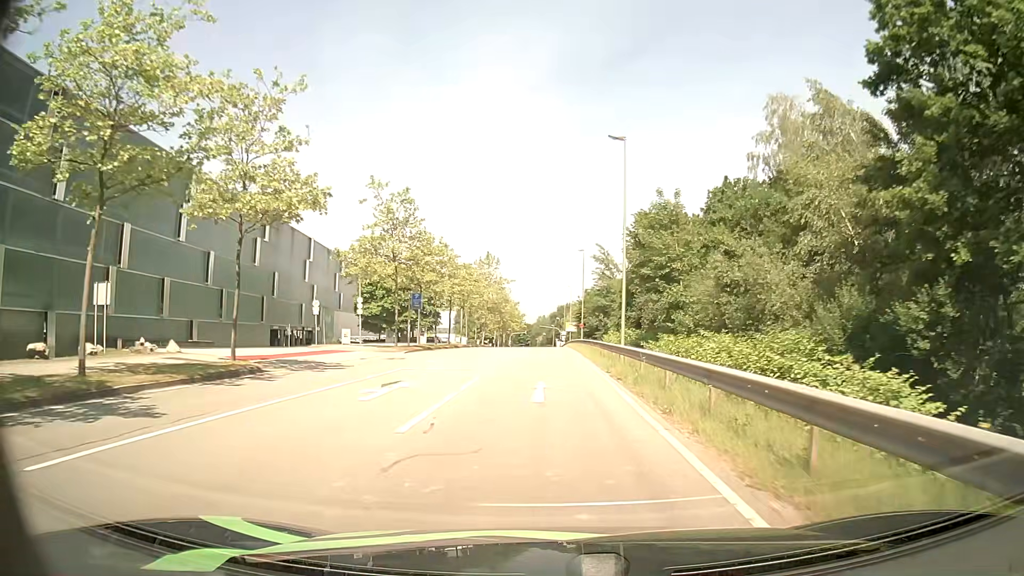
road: secondary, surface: asphalt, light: Day
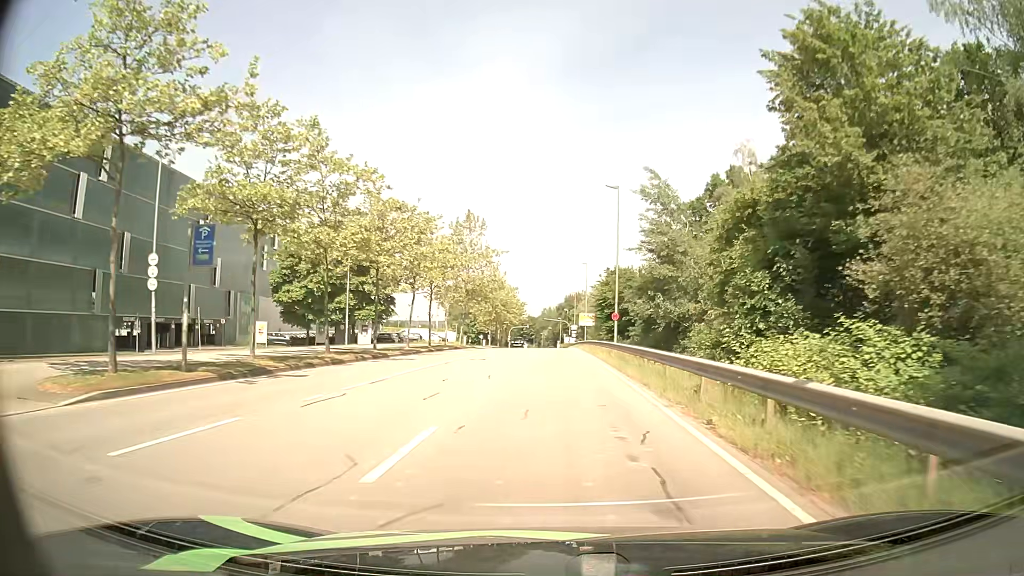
(-0.3, +29.8) m; -1°
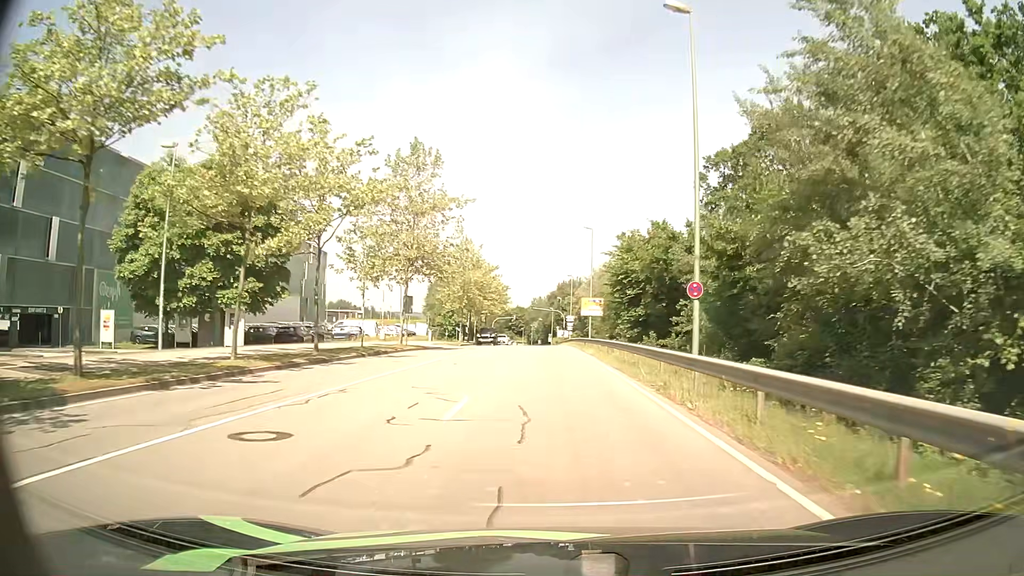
(+0.2, +23.6) m; +1°
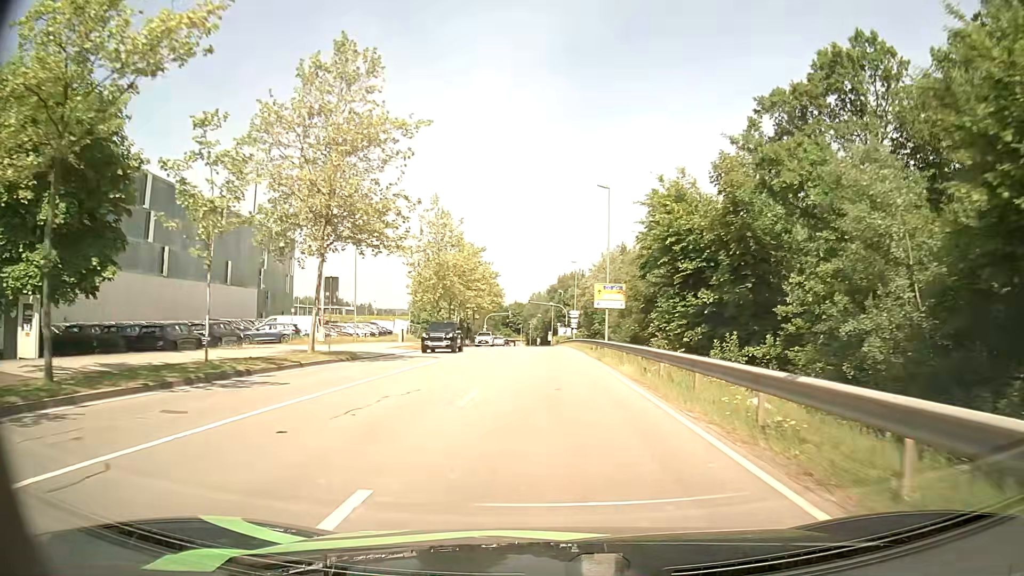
(0.0, +16.2) m; 0°
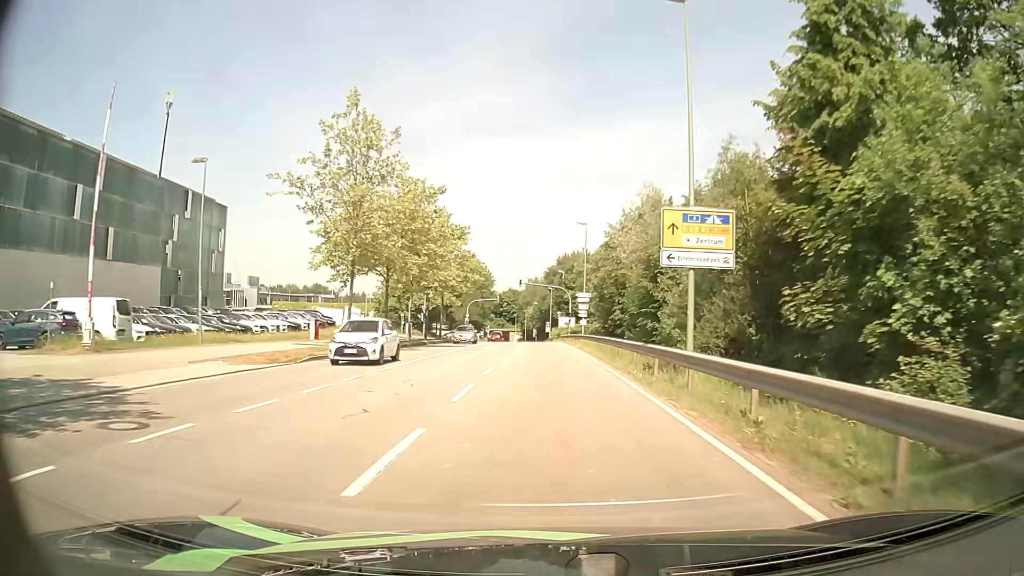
(-0.1, +24.1) m; 0°
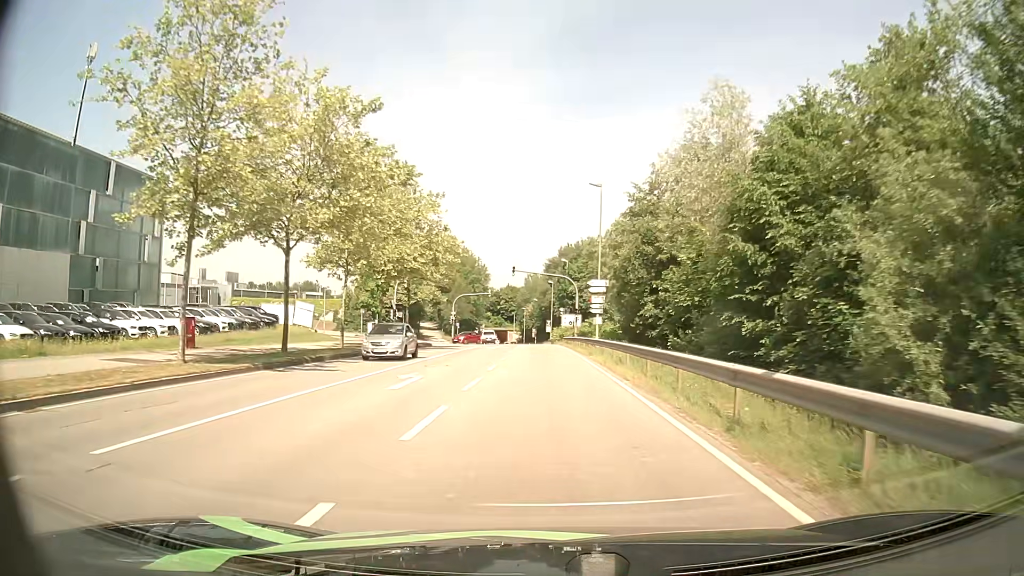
(0.0, +15.6) m; 0°
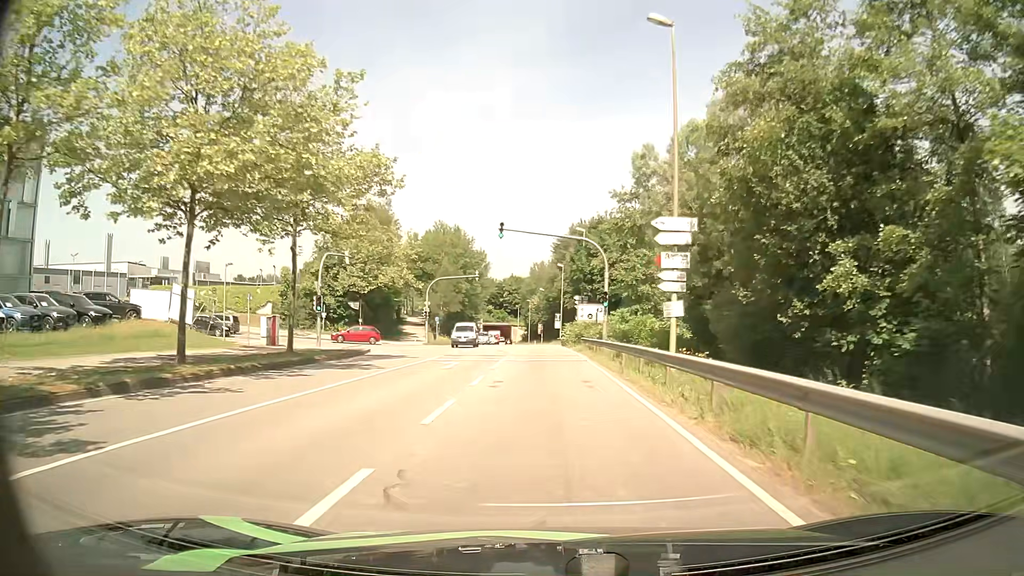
(-0.1, +22.8) m; 0°
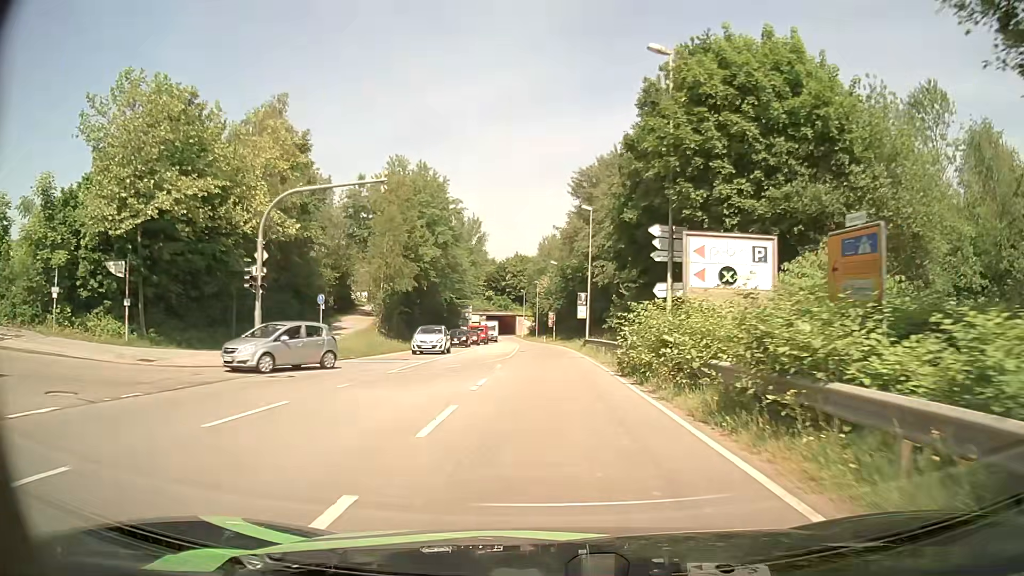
(-0.4, +38.2) m; -1°
(0, +10) (0, +20) (0, +30) (-1, +40) (-1, +50) (-1, +60) (-2, +70) (-2, +80) (-3, +90) (-4, +100) m
